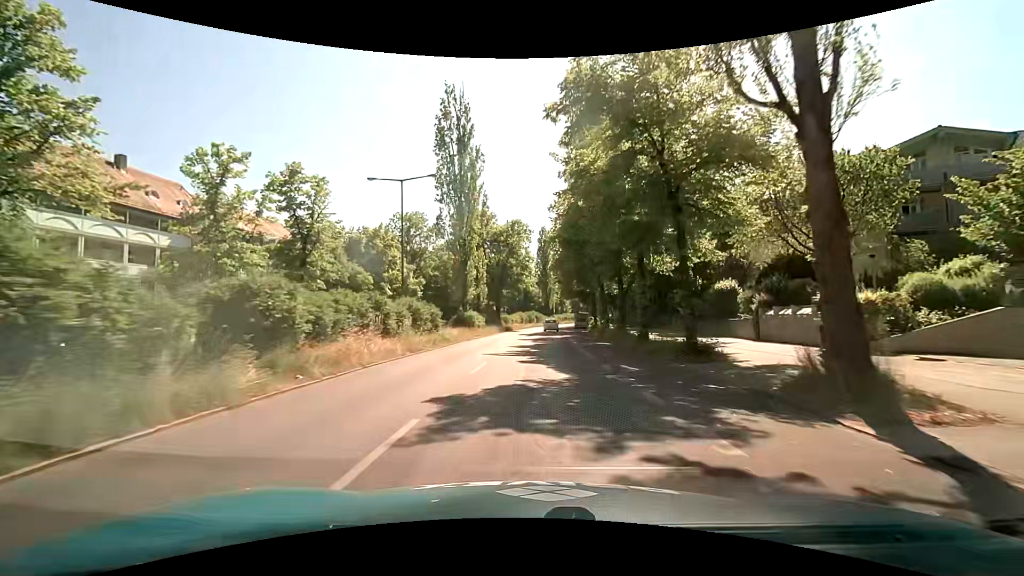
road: secondary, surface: asphalt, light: Day
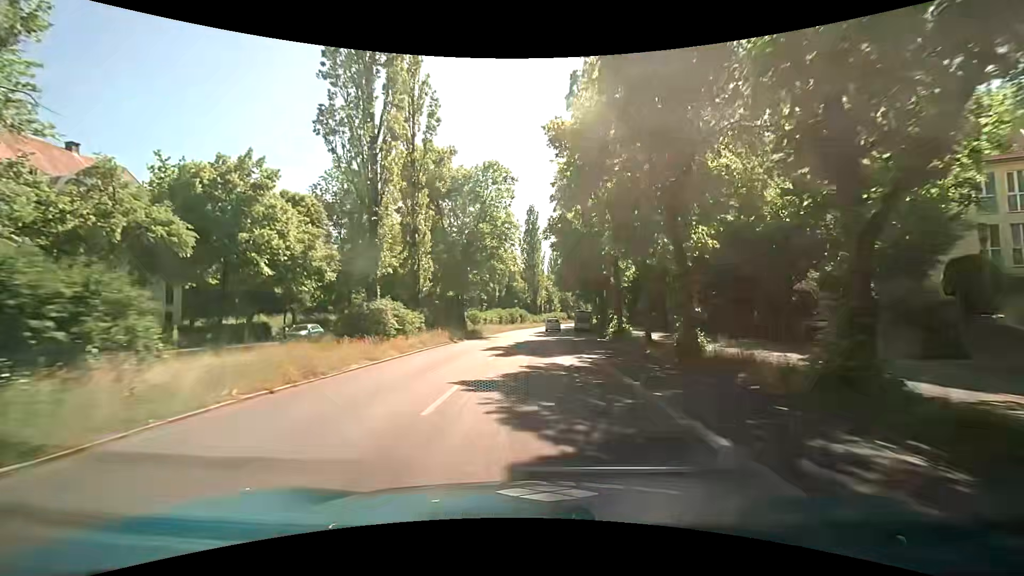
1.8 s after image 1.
(+0.4, +23.8) m; +2°
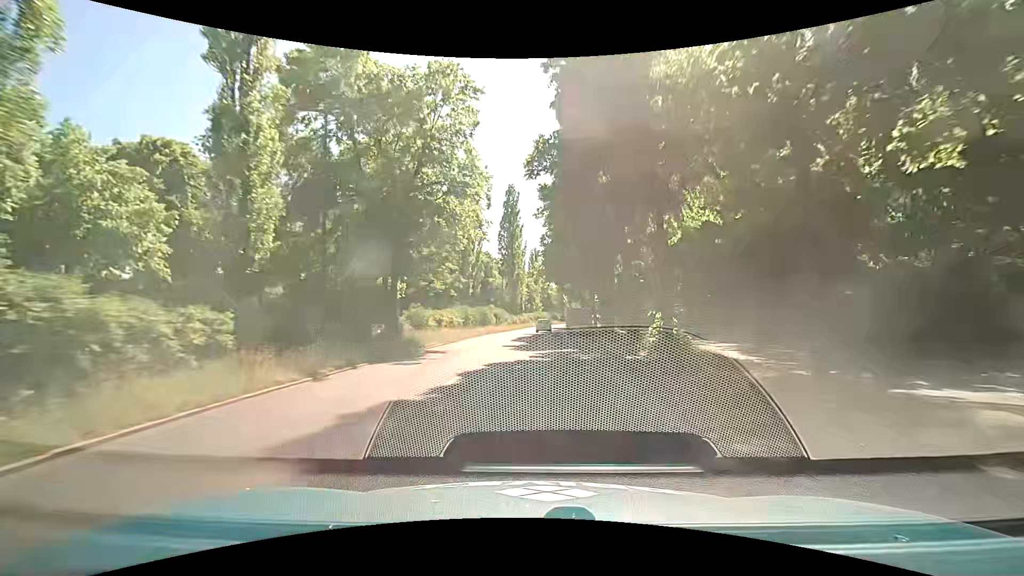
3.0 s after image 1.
(+0.4, +16.1) m; +2°
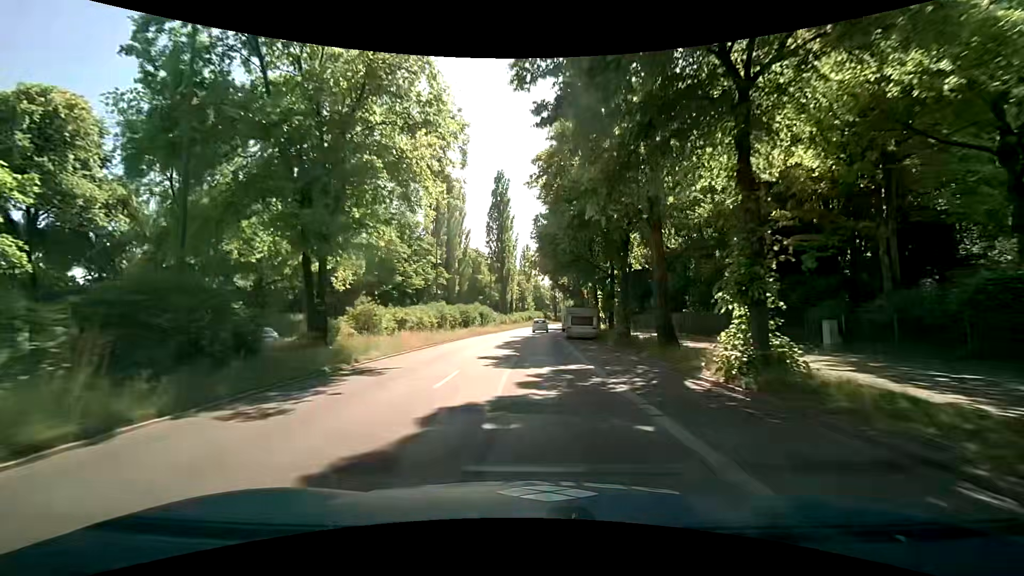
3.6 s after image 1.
(+0.2, +8.0) m; +2°
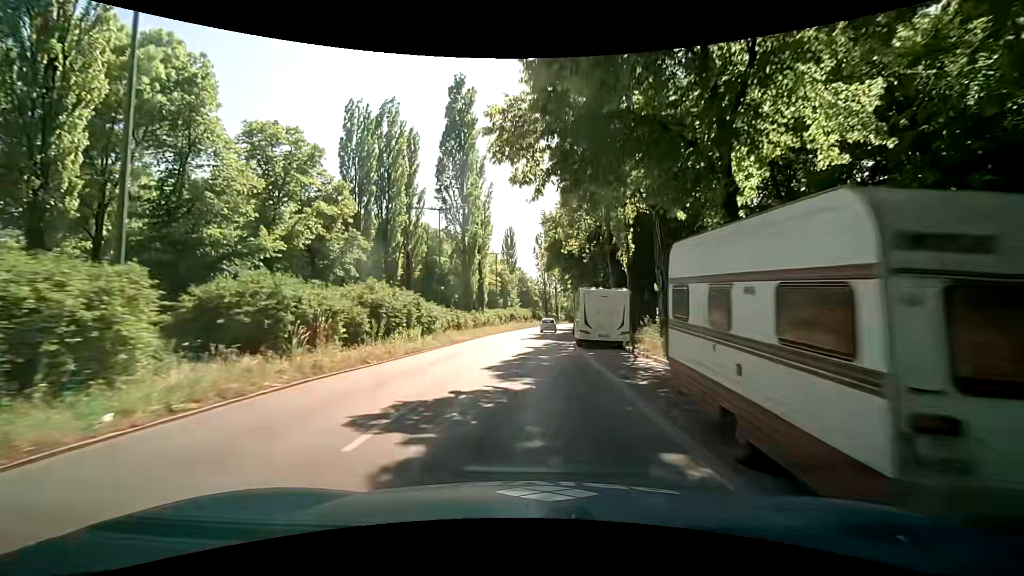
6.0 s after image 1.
(+0.6, +31.6) m; +3°
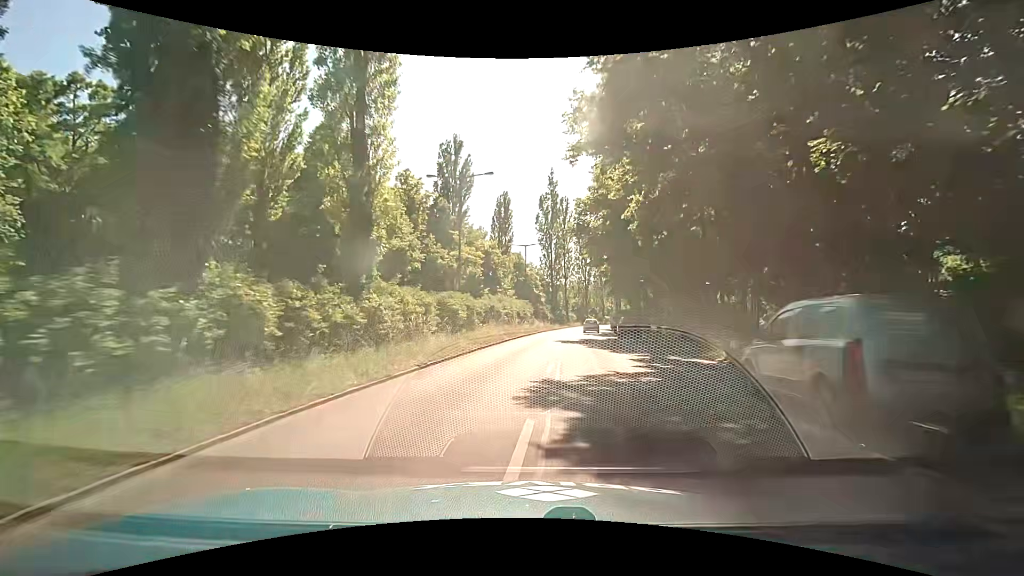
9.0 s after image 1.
(-0.5, +37.5) m; -1°
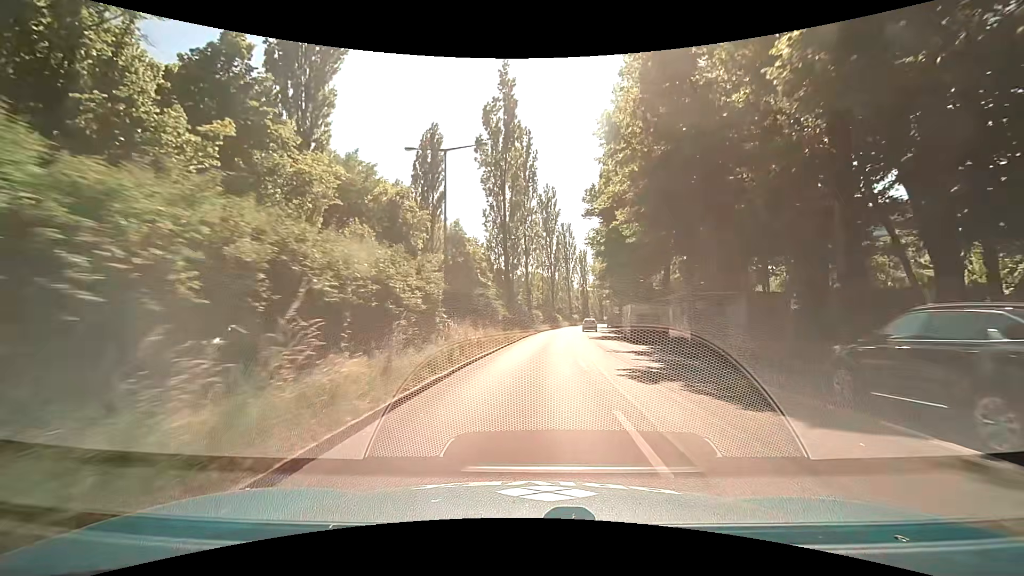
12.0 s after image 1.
(+1.8, +35.2) m; +5°
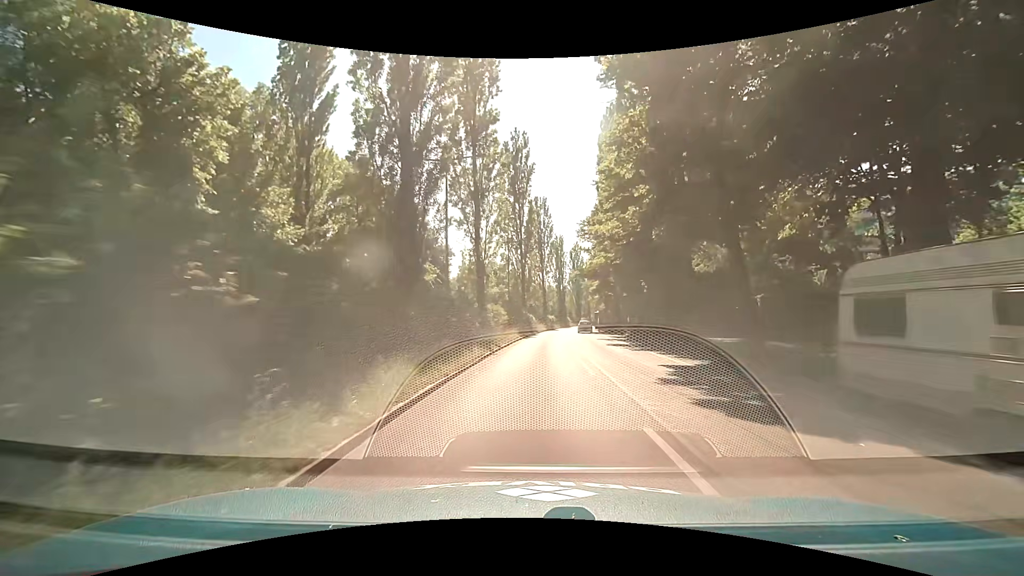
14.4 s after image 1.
(+1.2, +28.3) m; +4°
(0, +10) (0, +20) (+1, +30) (+1, +40) (+2, +50) (+3, +60) (+4, +70) (+5, +80) (+7, +90) (+8, +100) m
